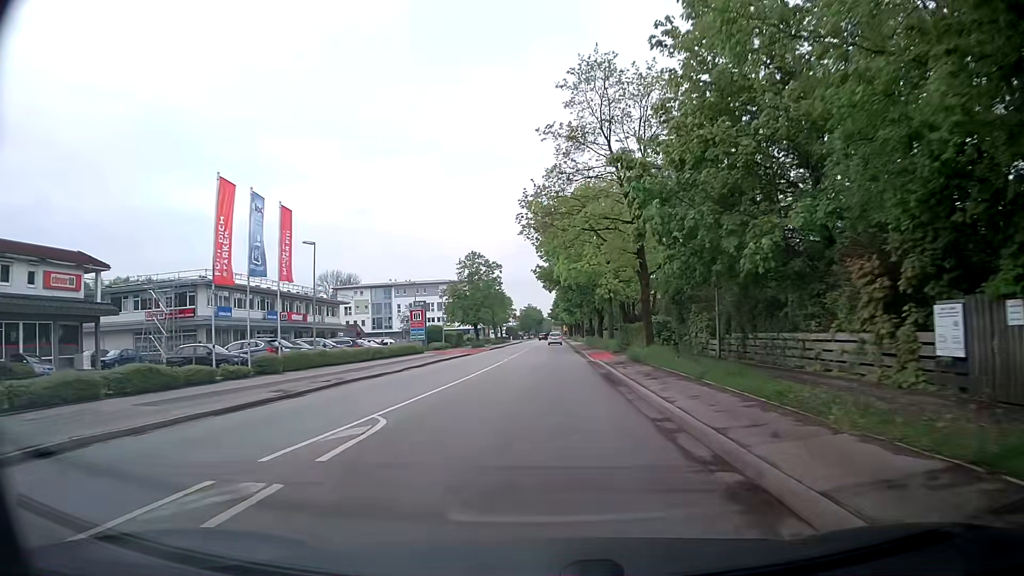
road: secondary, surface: asphalt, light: Day
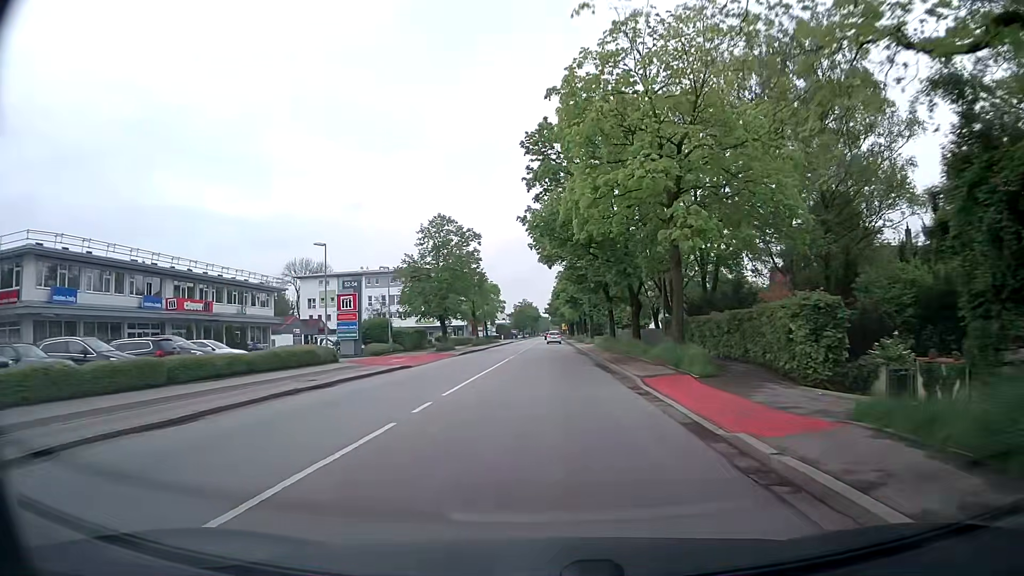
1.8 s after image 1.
(+0.1, +24.6) m; +1°
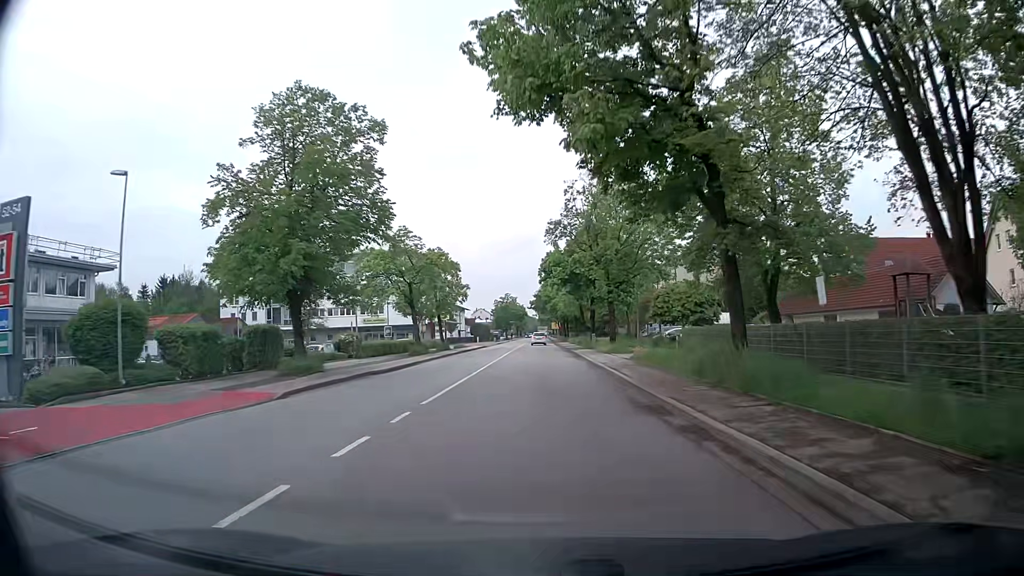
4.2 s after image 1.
(+0.3, +32.3) m; 0°
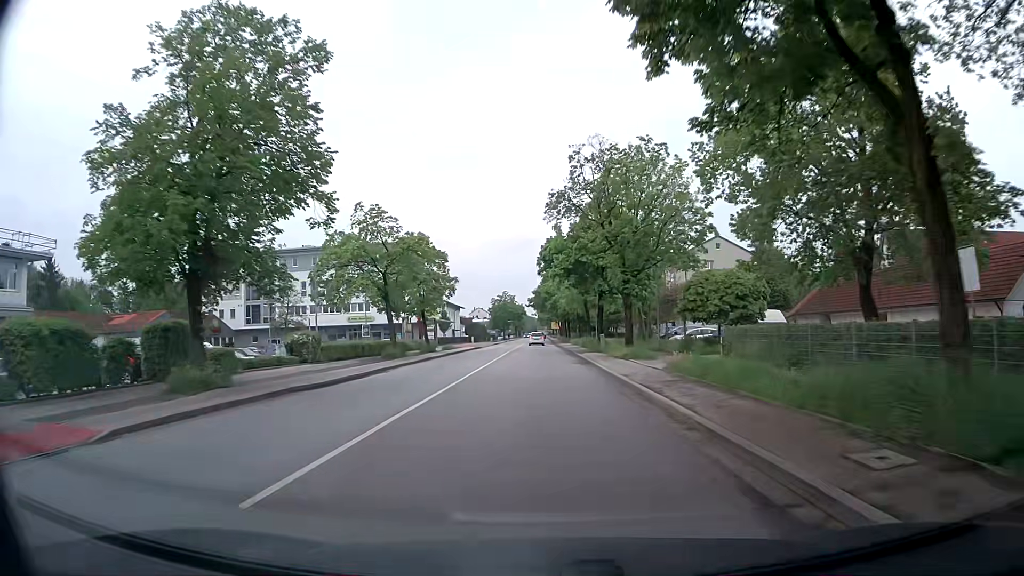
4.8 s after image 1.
(+0.1, +8.1) m; 0°
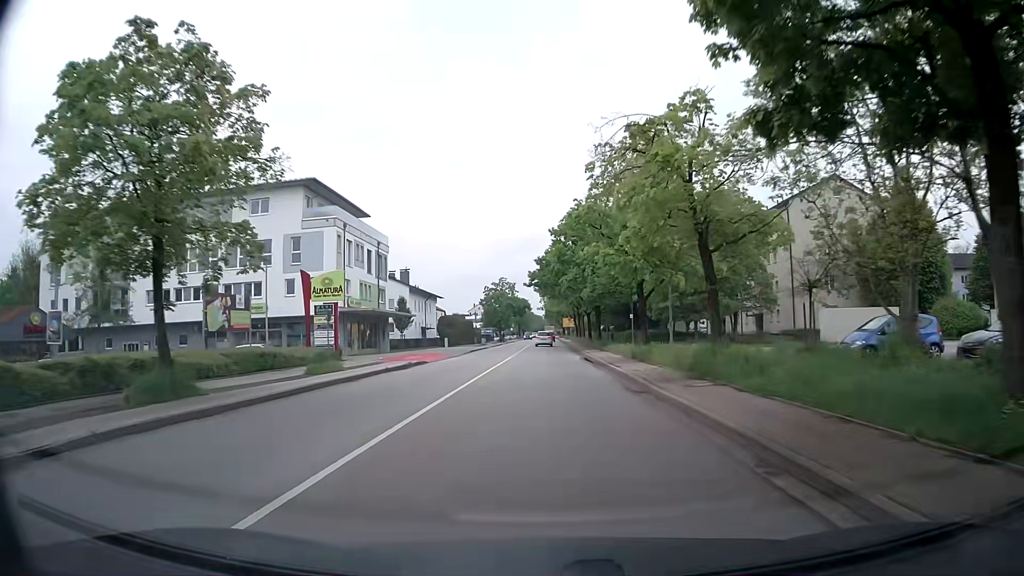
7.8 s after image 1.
(-0.2, +40.5) m; -1°
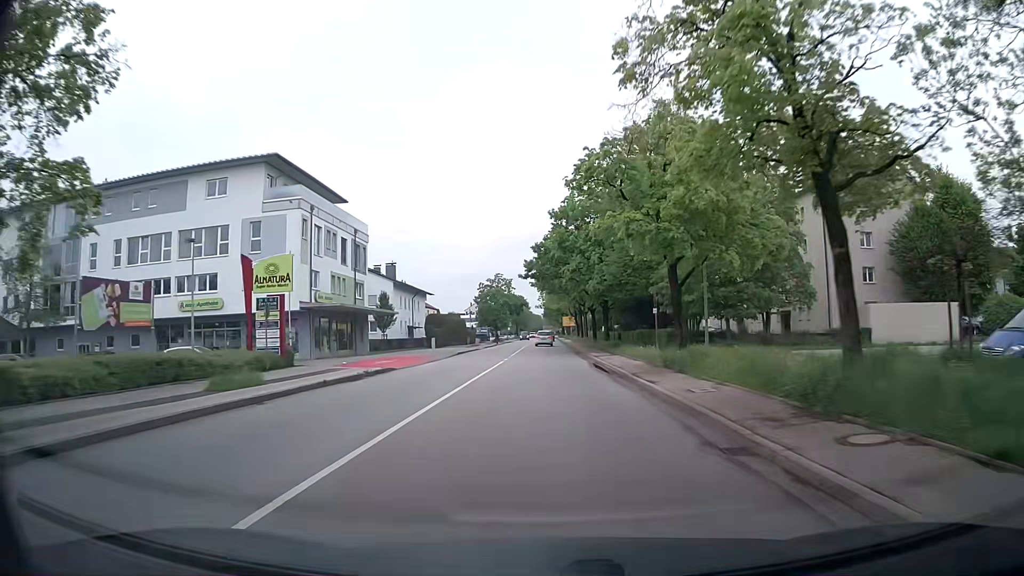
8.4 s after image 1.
(0.0, +8.1) m; 0°
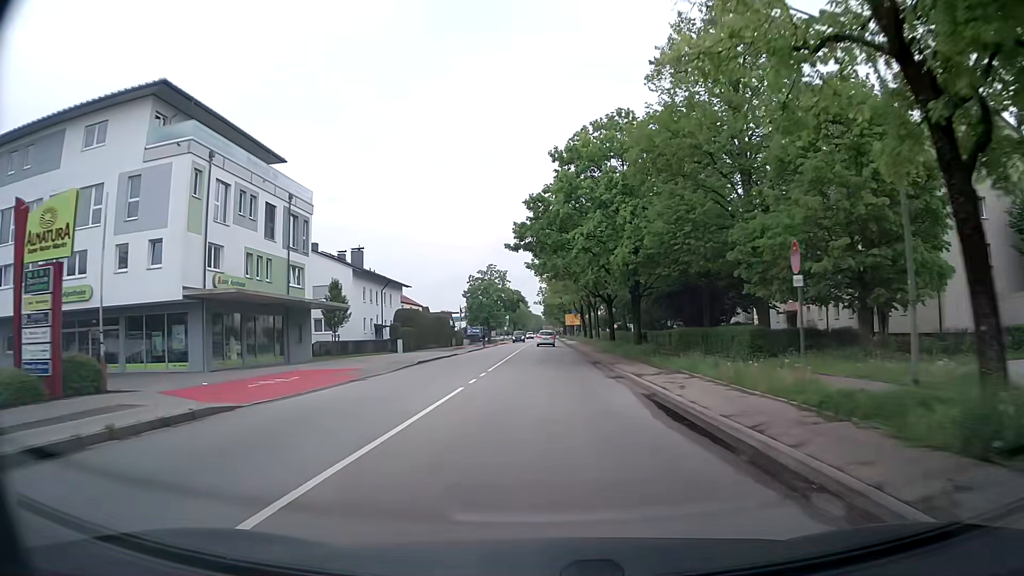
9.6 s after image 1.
(+0.1, +16.2) m; 0°
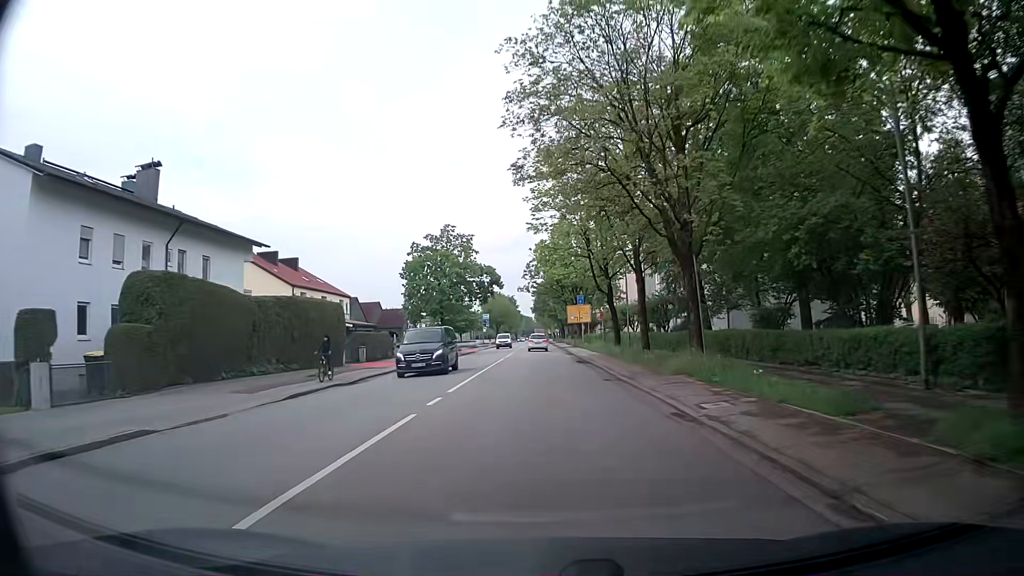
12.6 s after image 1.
(0.0, +40.6) m; +1°
(0, +10) (0, +20) (0, +30) (0, +40) (0, +50) (0, +60) (-1, +70) (-1, +80) (-1, +90) (-1, +100) m
